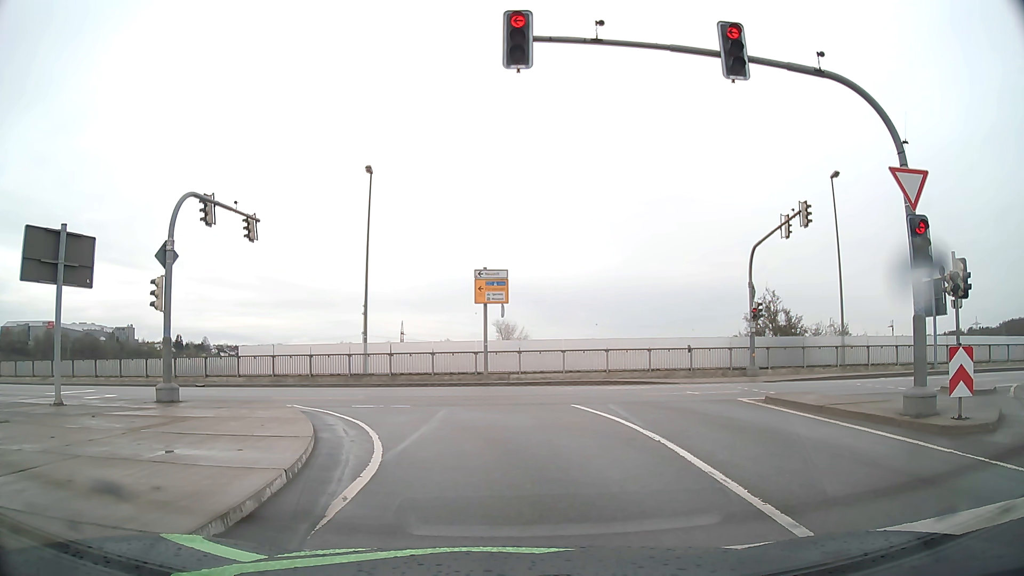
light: Day
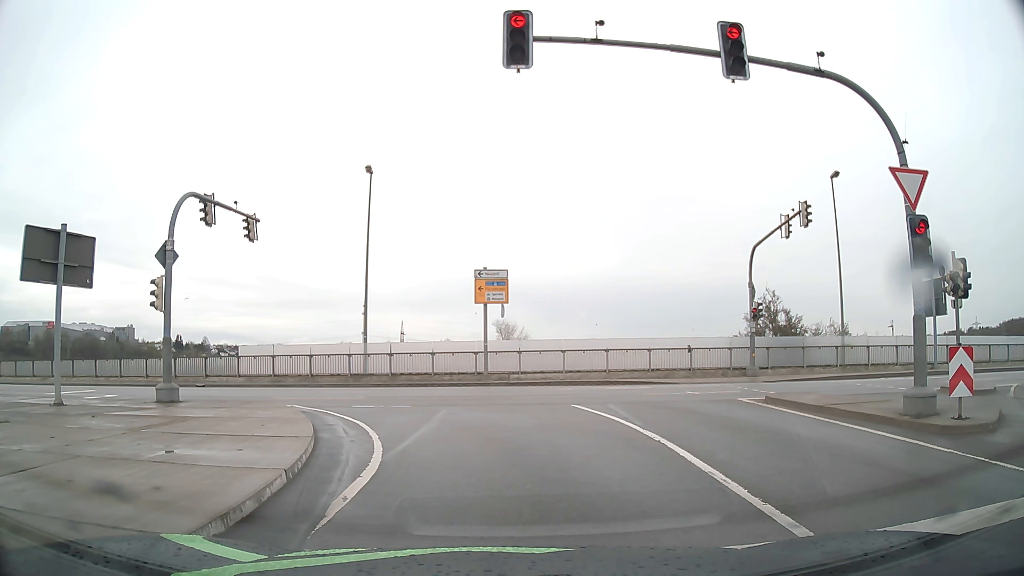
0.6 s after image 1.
(0.0, 0.0) m; 0°
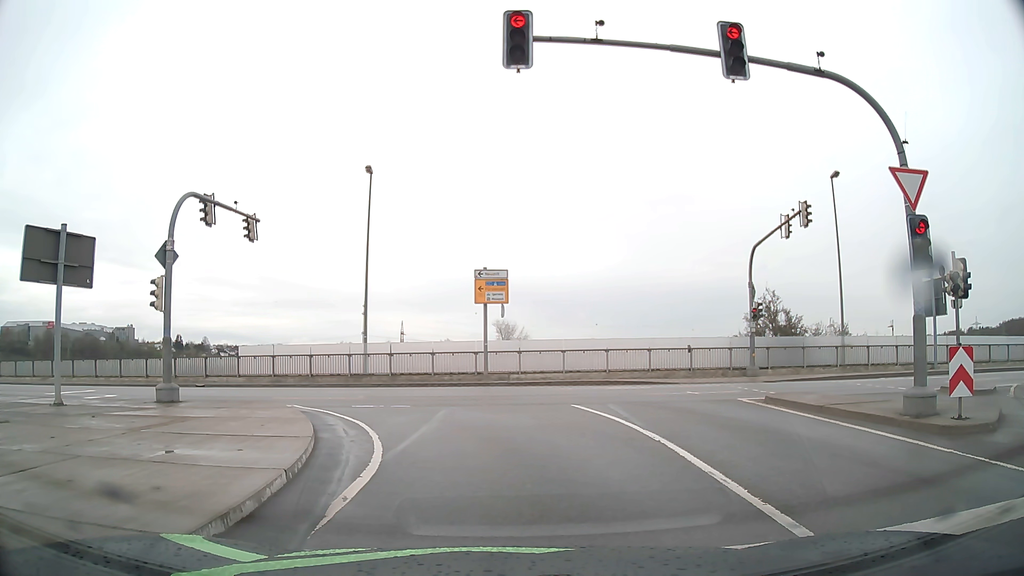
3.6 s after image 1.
(0.0, 0.0) m; 0°
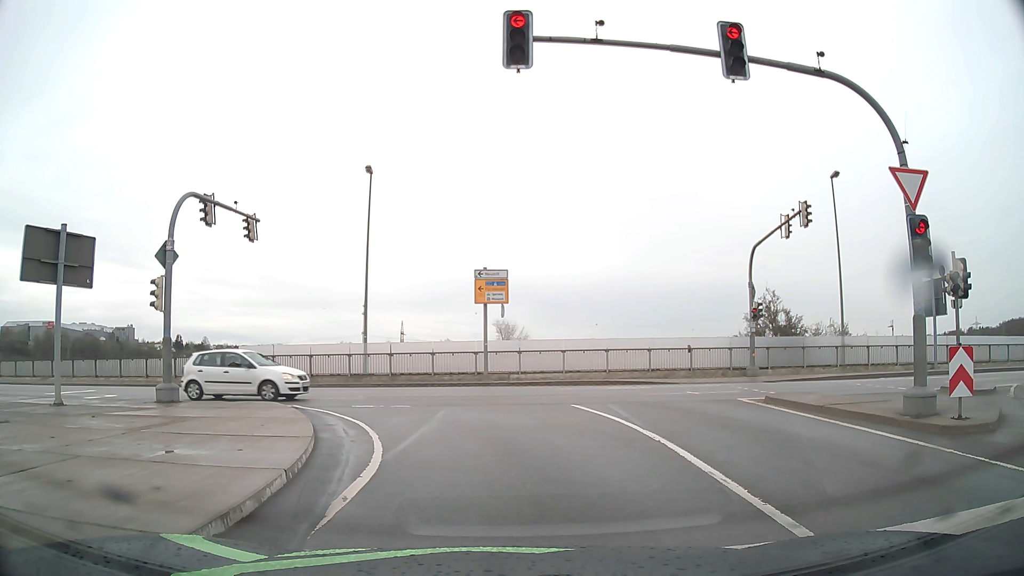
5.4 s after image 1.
(0.0, 0.0) m; 0°
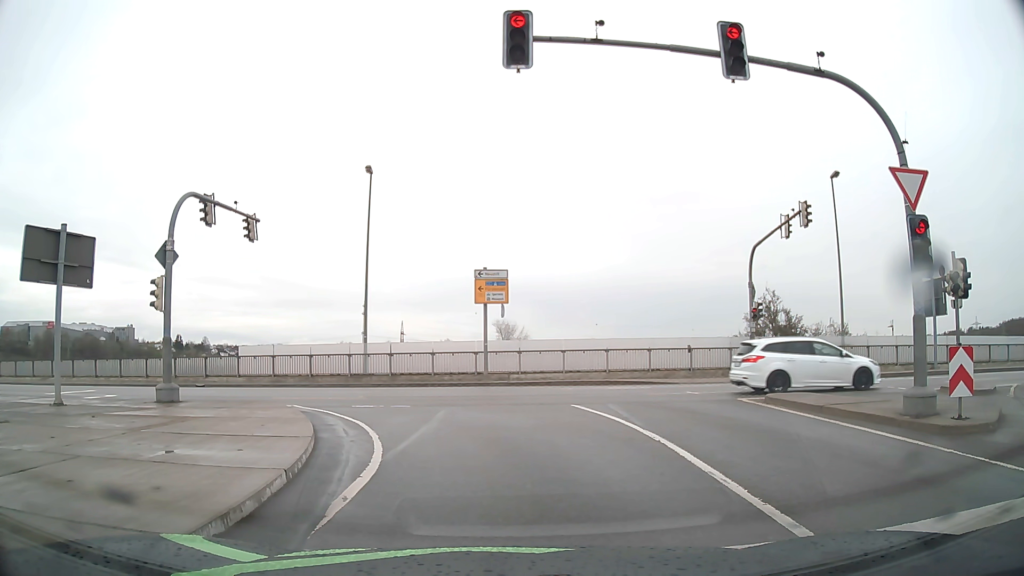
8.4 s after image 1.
(0.0, 0.0) m; 0°
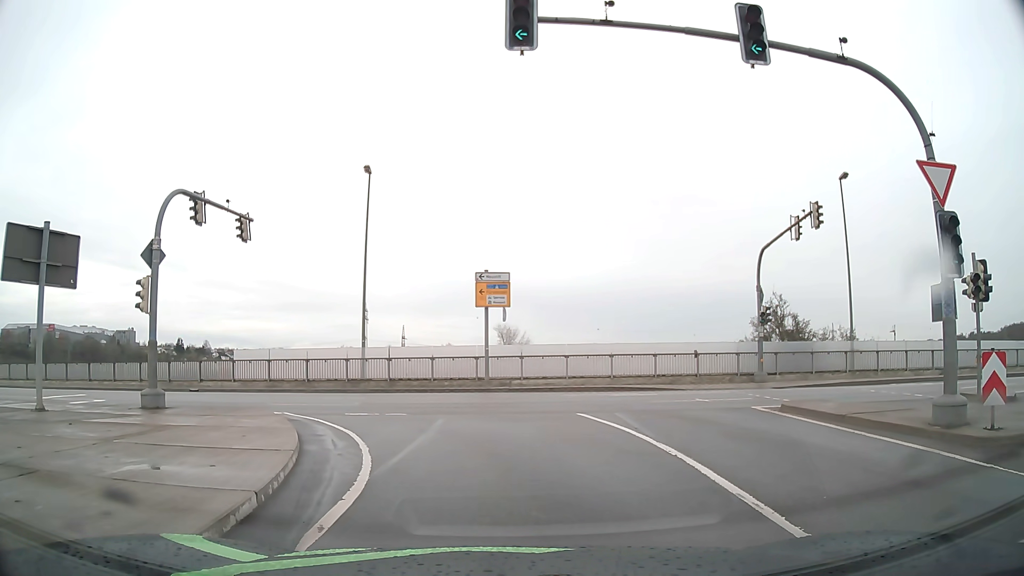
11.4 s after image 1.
(0.0, +0.9) m; 0°
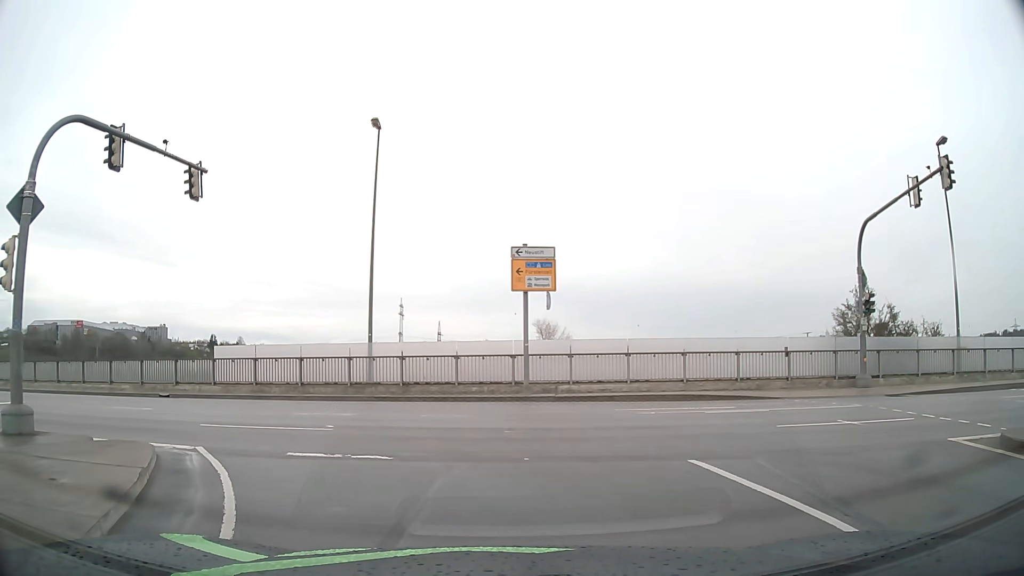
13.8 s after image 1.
(-0.2, +6.7) m; -4°
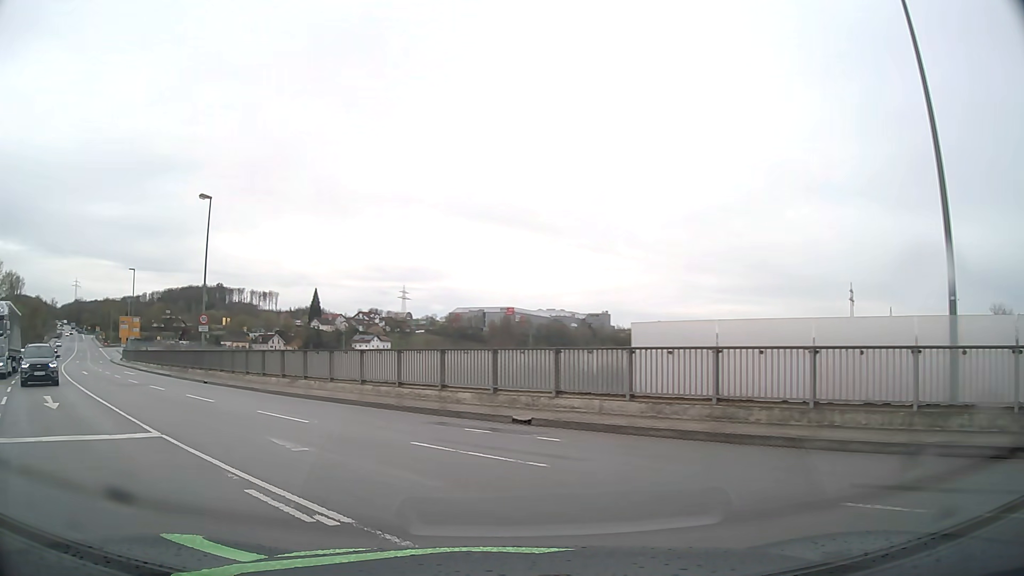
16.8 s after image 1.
(-3.9, +13.2) m; -37°
(-3, +9) (-9, +17) (-16, +24) (-23, +32) (-29, +39) (-36, +47) (-42, +55) (-49, +62) (-55, +70) (-61, +78) m
